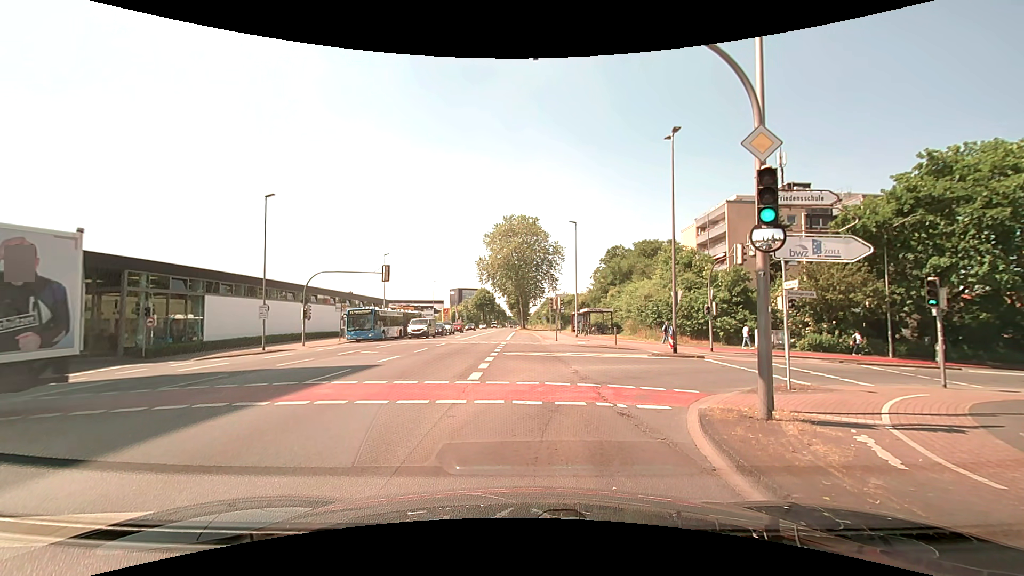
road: secondary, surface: asphalt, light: Day
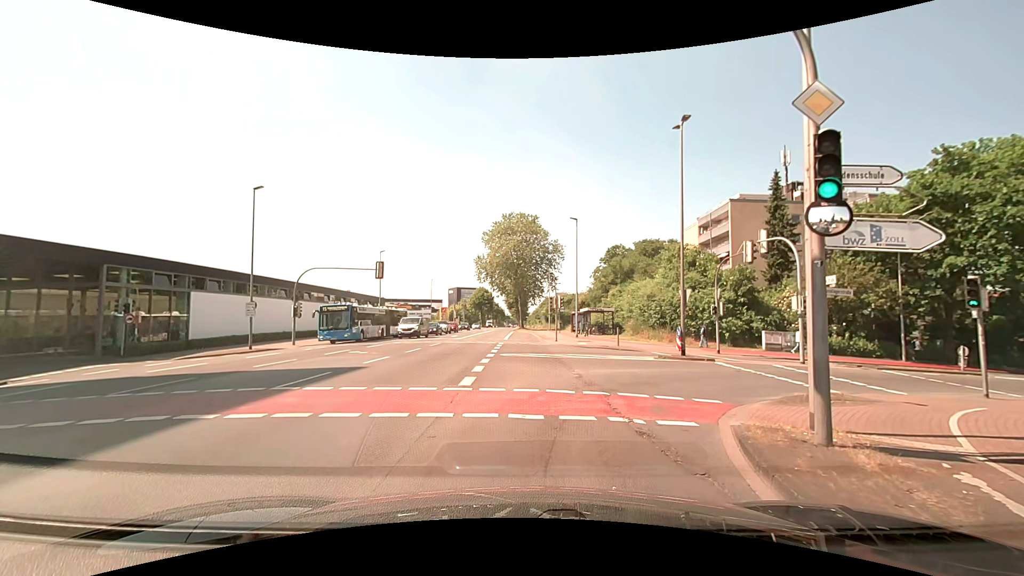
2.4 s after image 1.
(0.0, +1.4) m; -1°
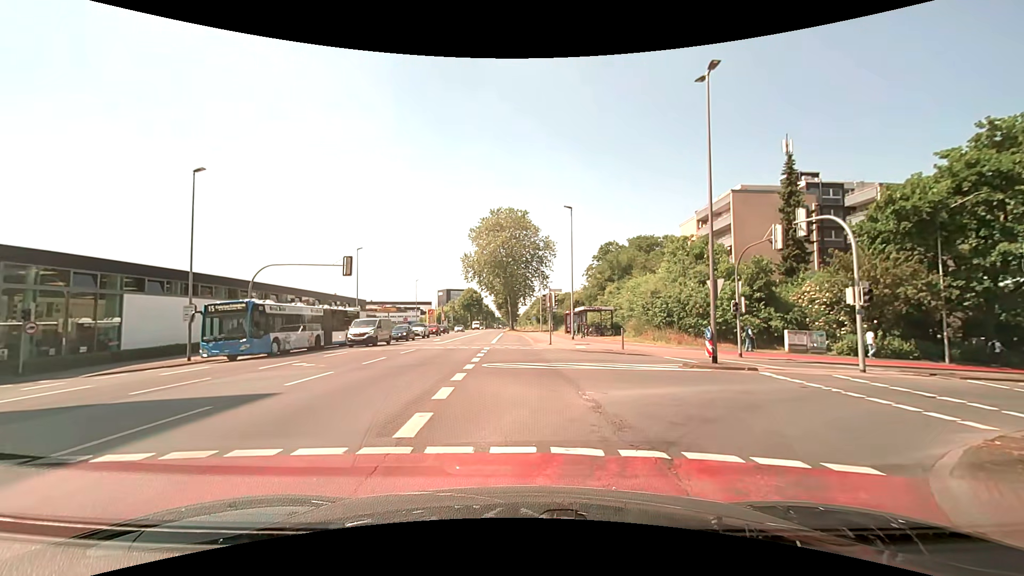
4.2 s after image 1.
(+0.1, +4.8) m; +2°
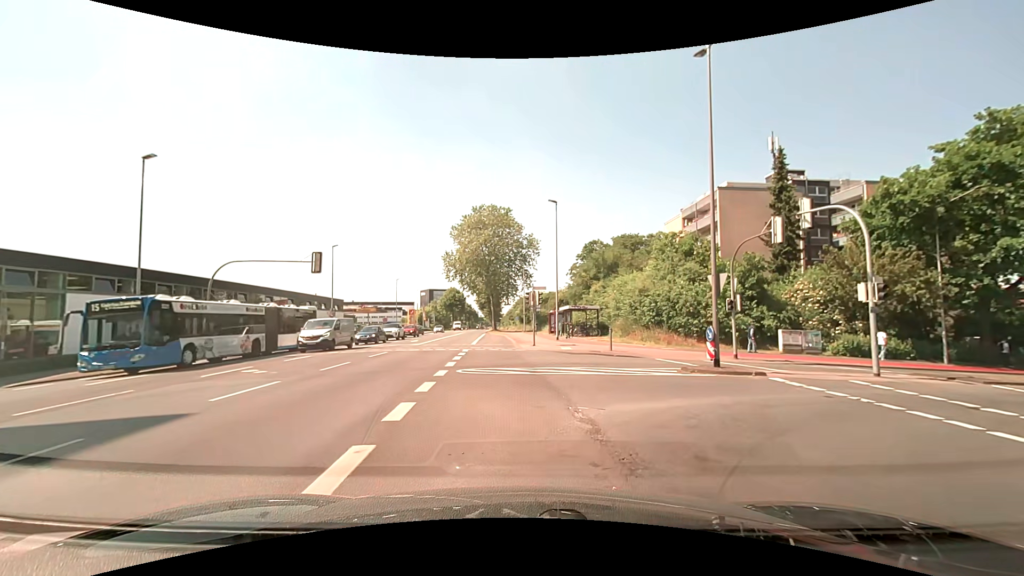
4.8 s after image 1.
(0.0, +2.0) m; +2°
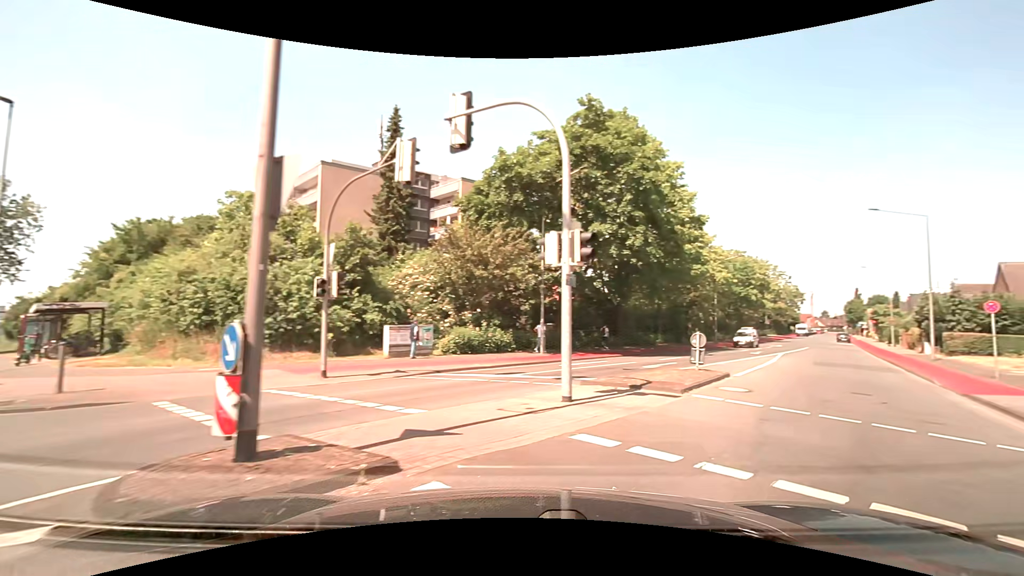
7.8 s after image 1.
(+2.9, +11.2) m; +42°
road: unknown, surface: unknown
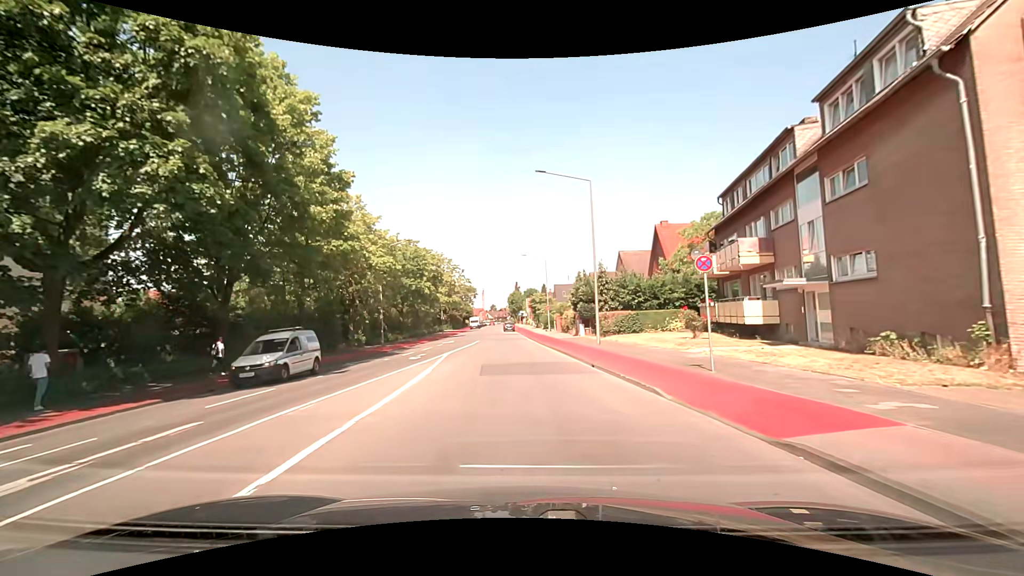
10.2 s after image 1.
(+5.7, +11.7) m; +35°
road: tertiary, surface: asphalt
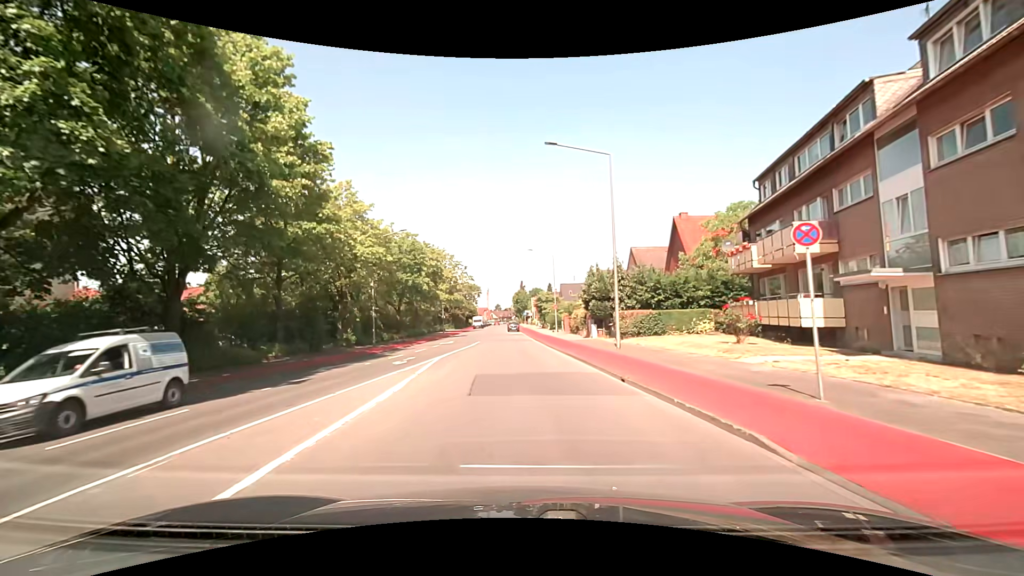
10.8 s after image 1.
(-0.1, +4.3) m; -1°
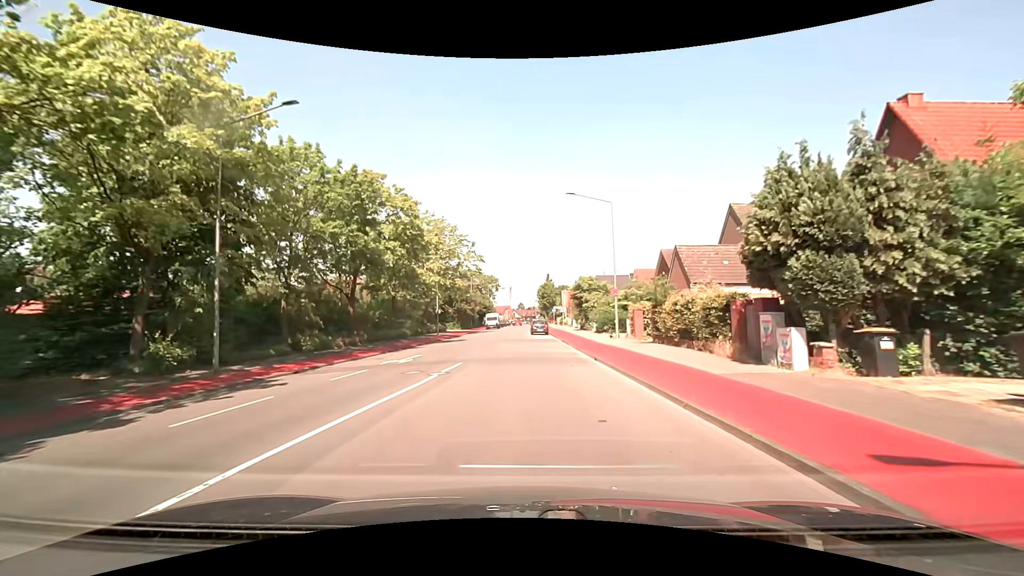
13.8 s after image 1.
(-0.6, +24.7) m; -3°
(0, +10) (0, +20) (0, +30) (-1, +40) (-1, +50) (-1, +60) (-1, +70) (0, +80) (+1, +90) (+1, +100) m
